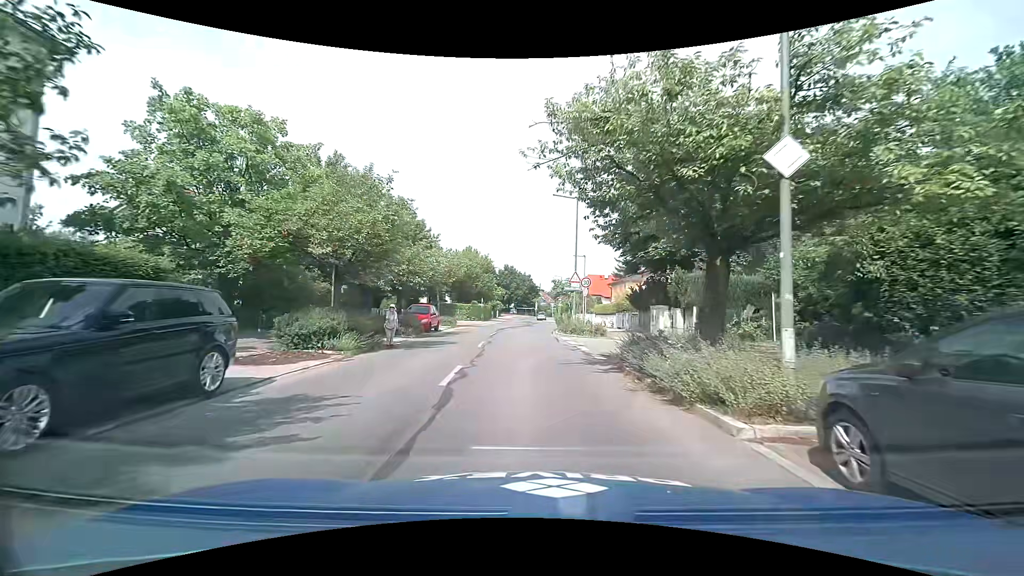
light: Day
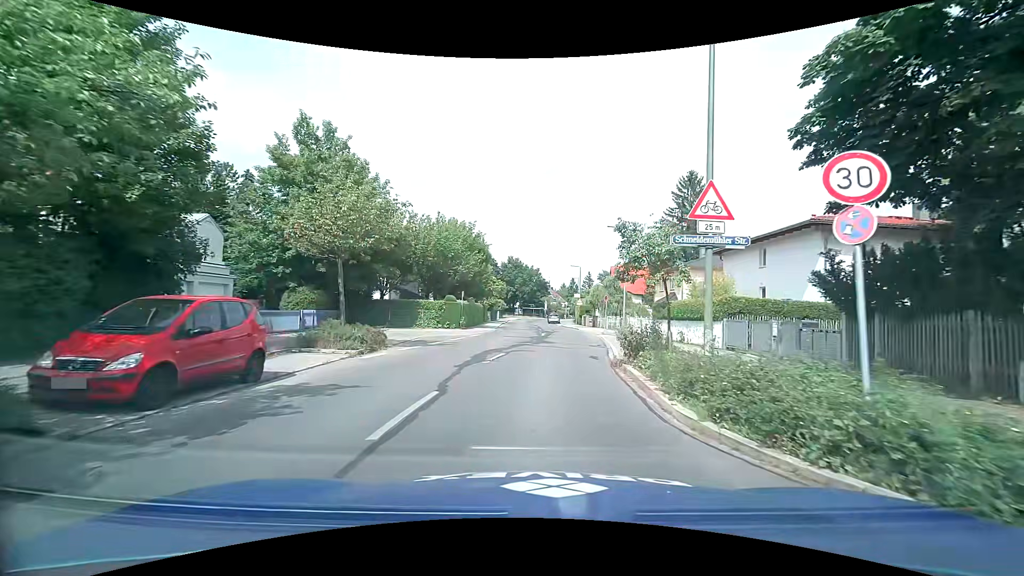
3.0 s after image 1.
(-0.3, +21.4) m; 0°
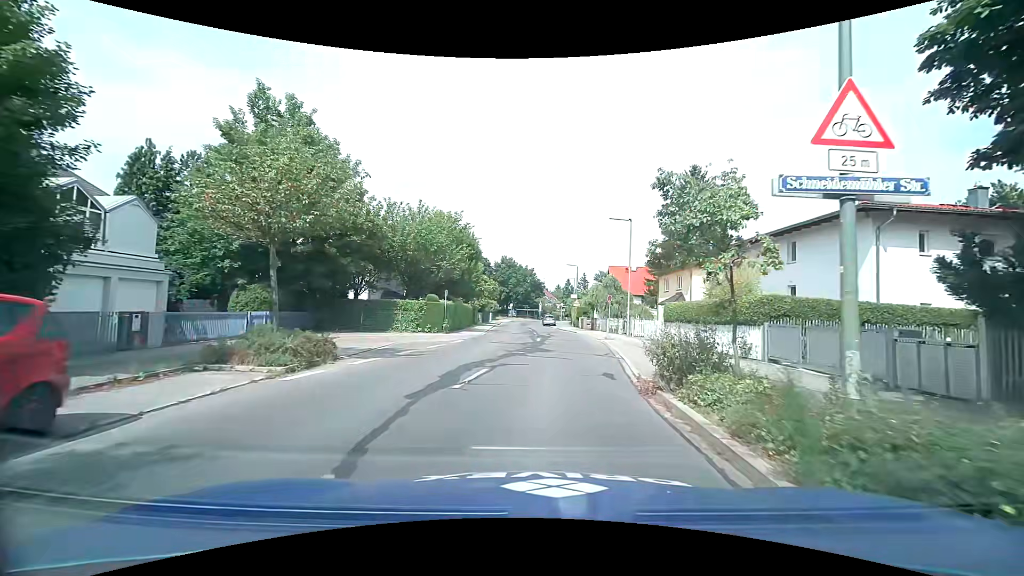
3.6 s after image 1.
(0.0, +4.1) m; 0°
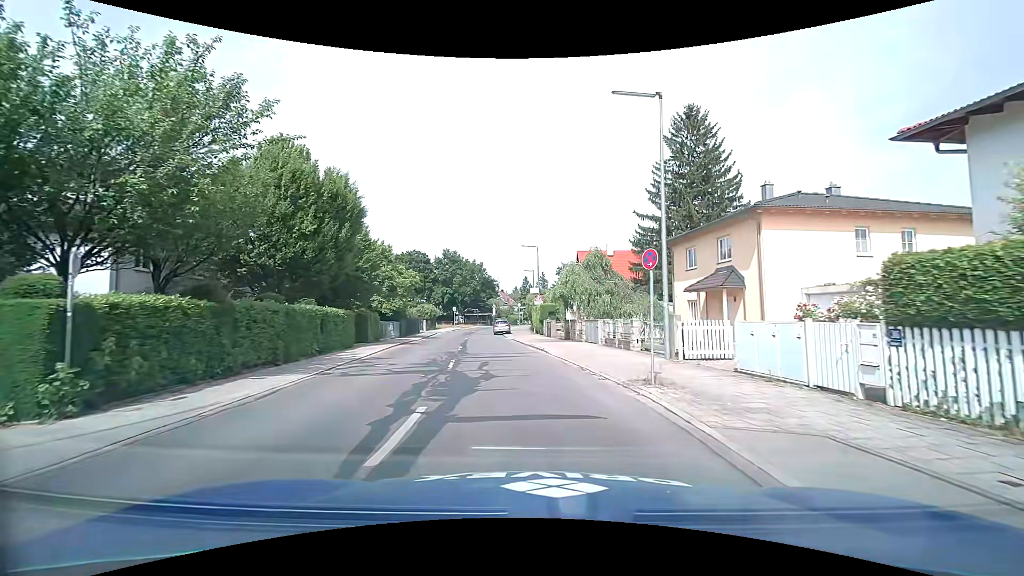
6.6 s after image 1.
(+1.3, +20.5) m; +5°
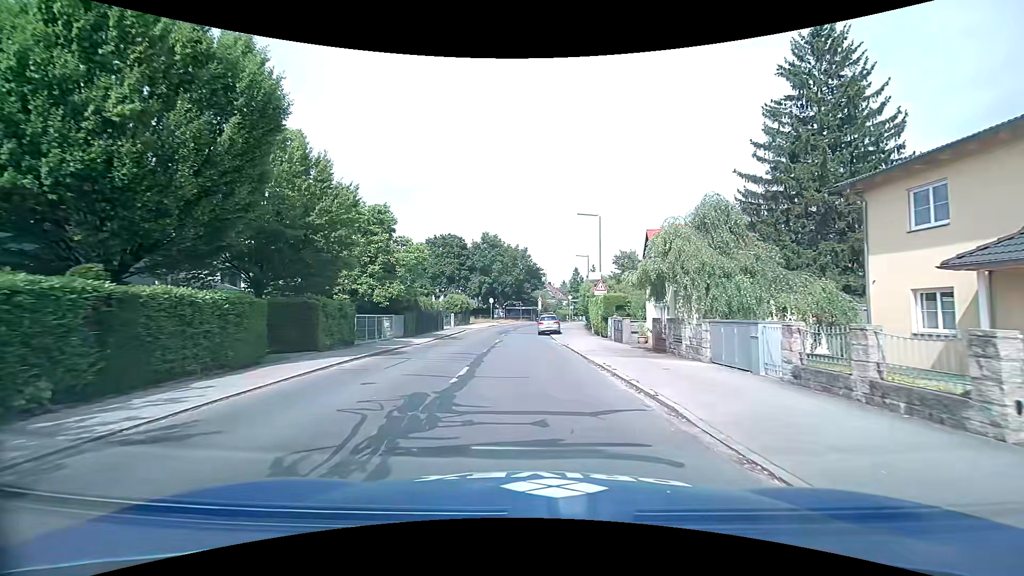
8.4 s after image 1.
(-0.7, +12.7) m; -6°
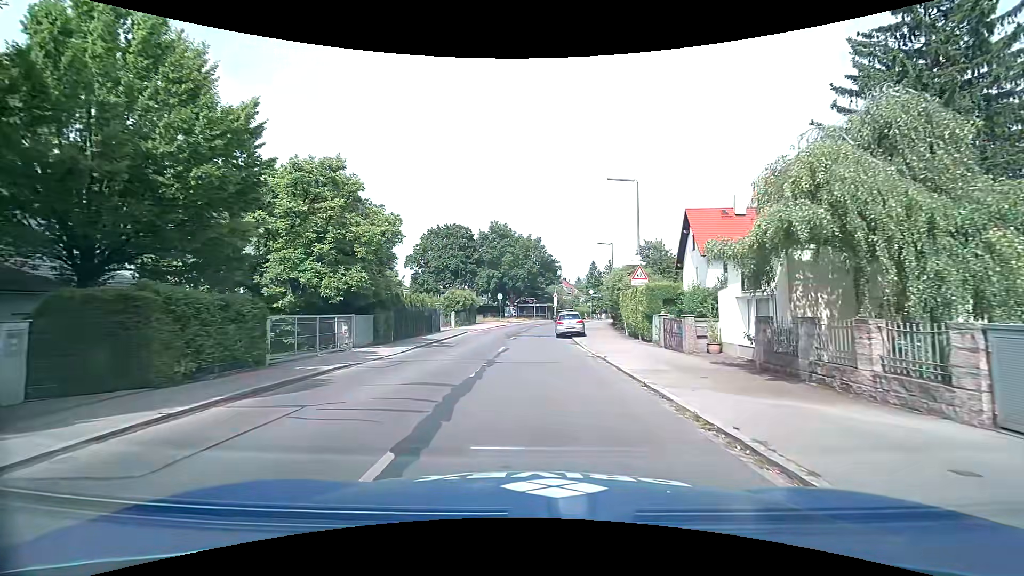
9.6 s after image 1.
(-0.1, +8.0) m; -2°
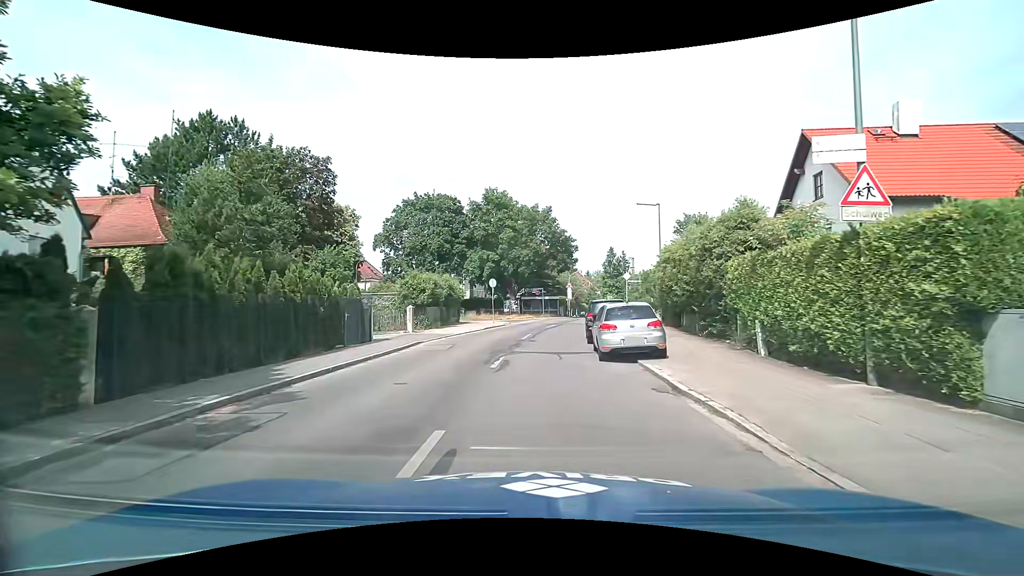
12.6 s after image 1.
(-0.1, +16.6) m; -1°
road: tertiary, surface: asphalt
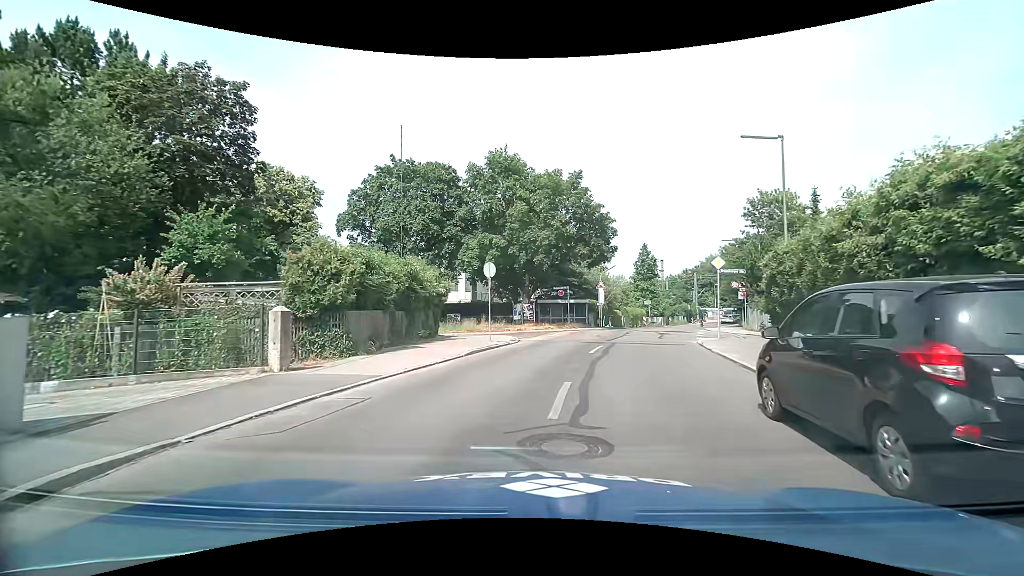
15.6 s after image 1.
(-0.4, +14.8) m; -2°
